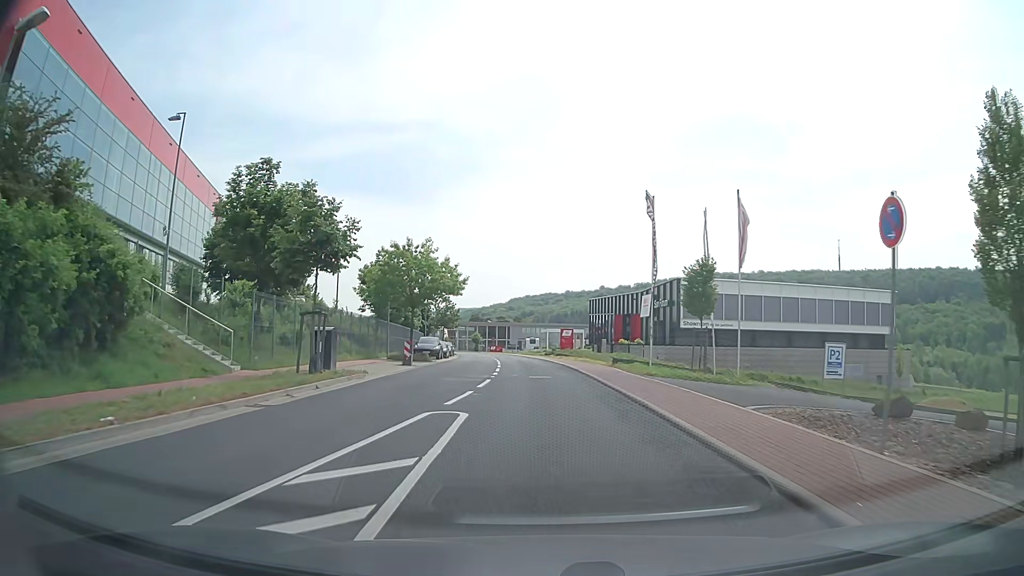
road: unclassified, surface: asphalt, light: Day
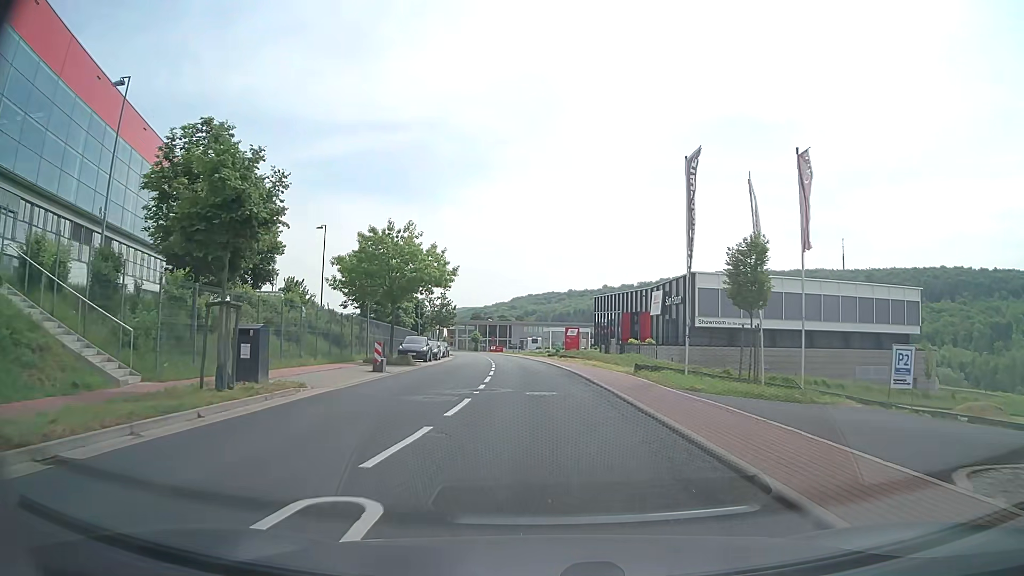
(0.0, +6.2) m; 0°
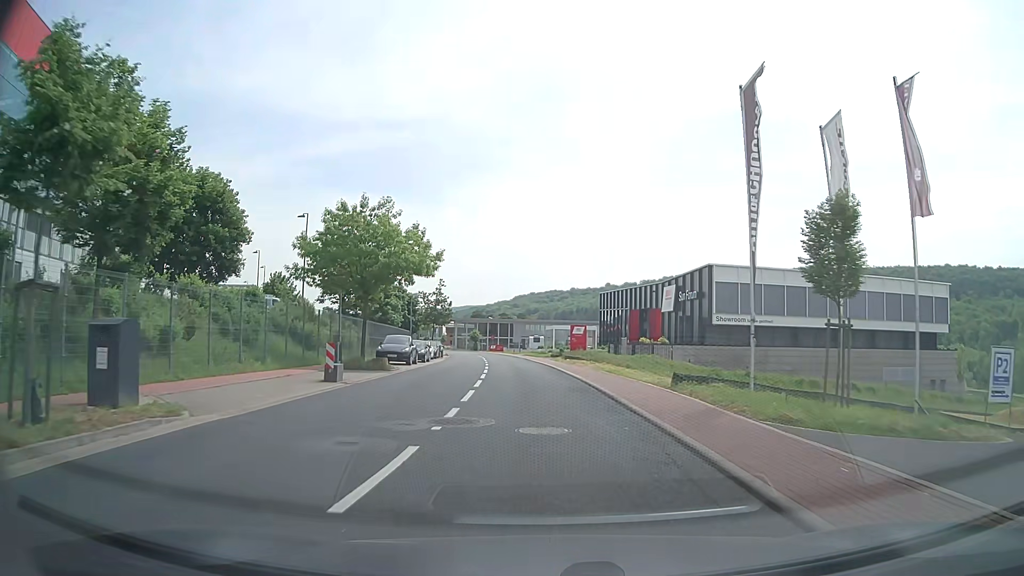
(0.0, +6.3) m; 0°
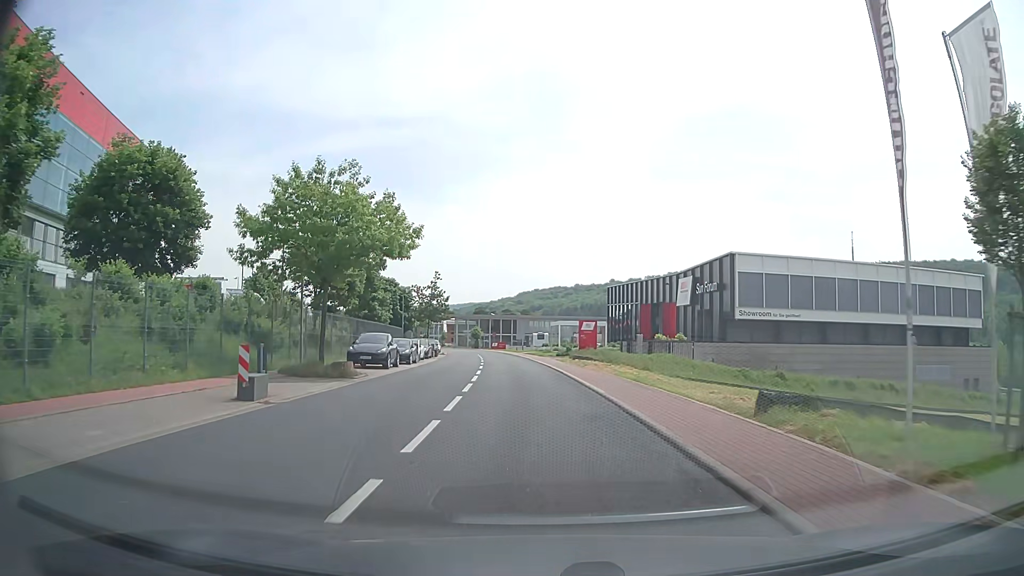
(0.0, +6.3) m; 0°
